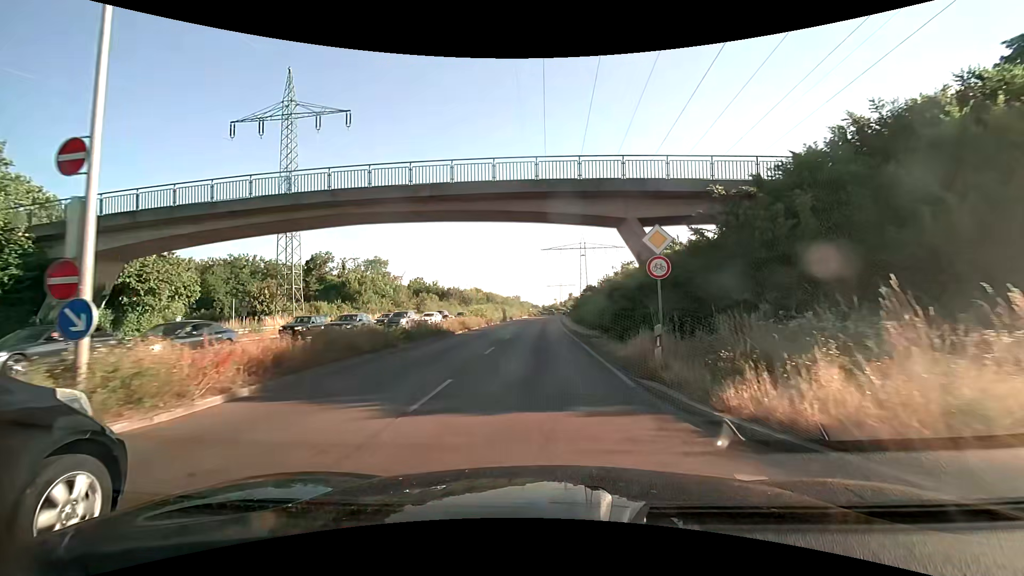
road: trunk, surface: asphalt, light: Day
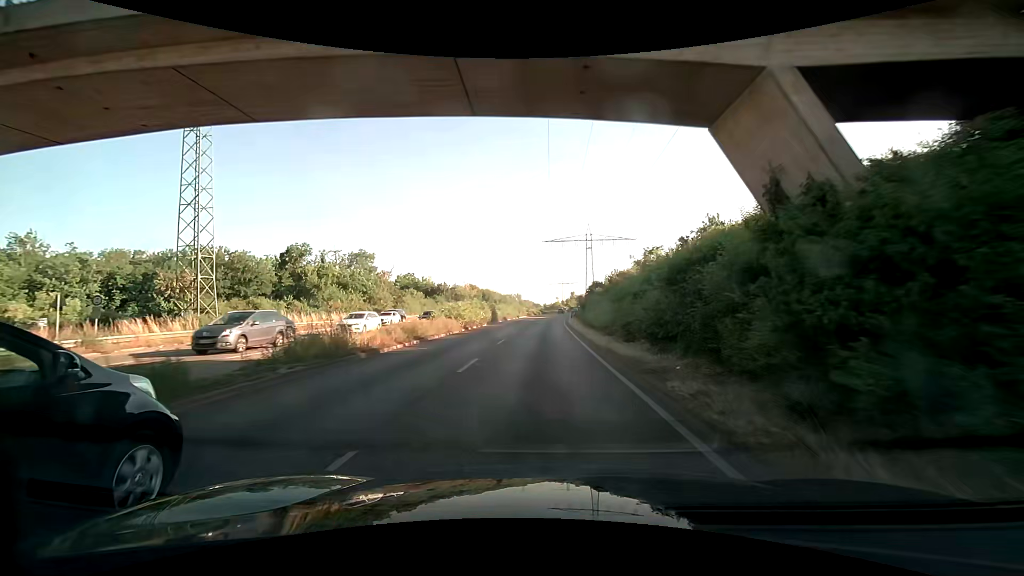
(-0.1, +14.3) m; -1°
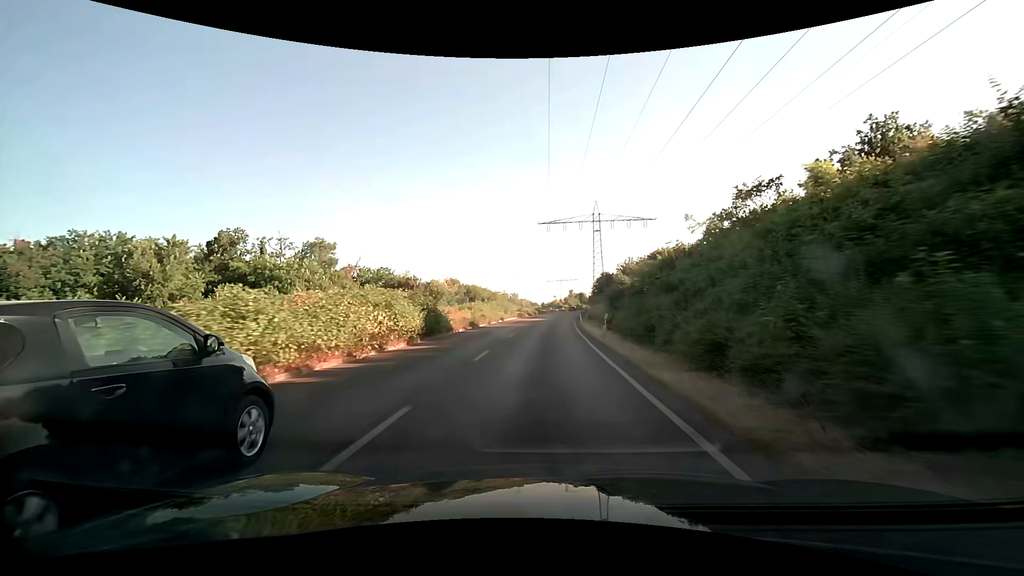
(0.0, +25.0) m; +1°
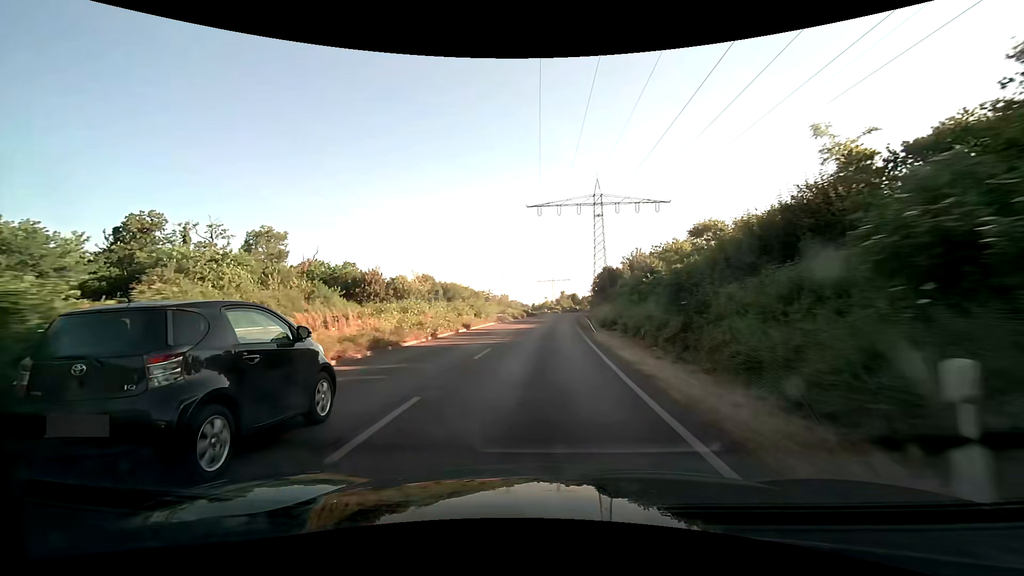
(+0.1, +18.4) m; +1°
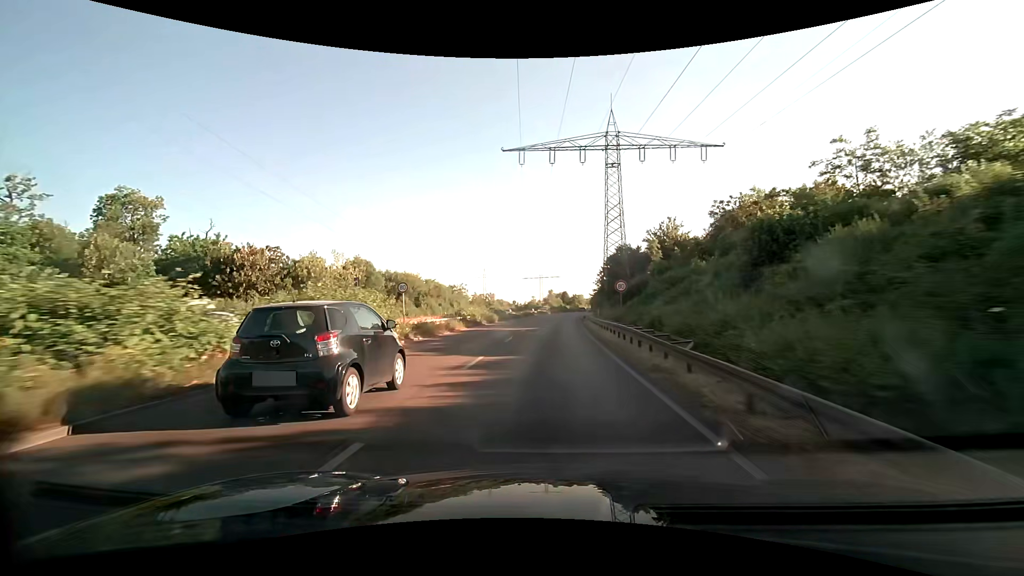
(+0.4, +29.6) m; +2°
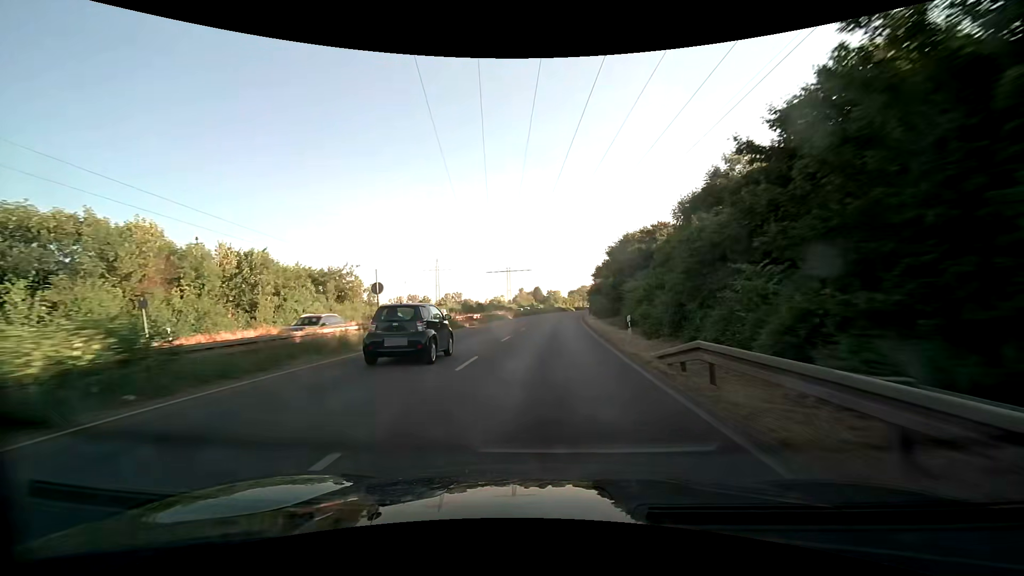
(+1.6, +54.6) m; +3°
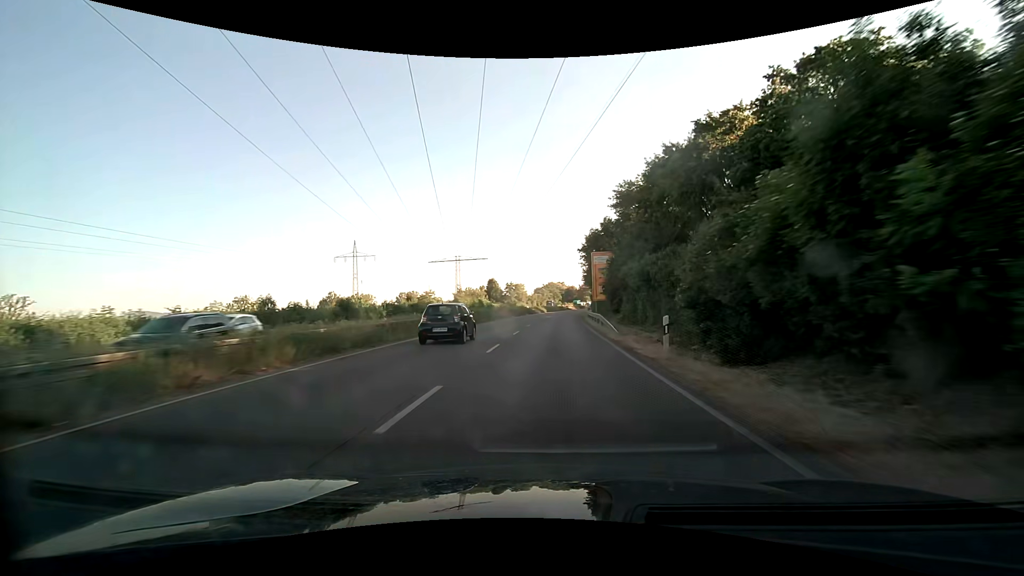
(+2.0, +59.4) m; +4°
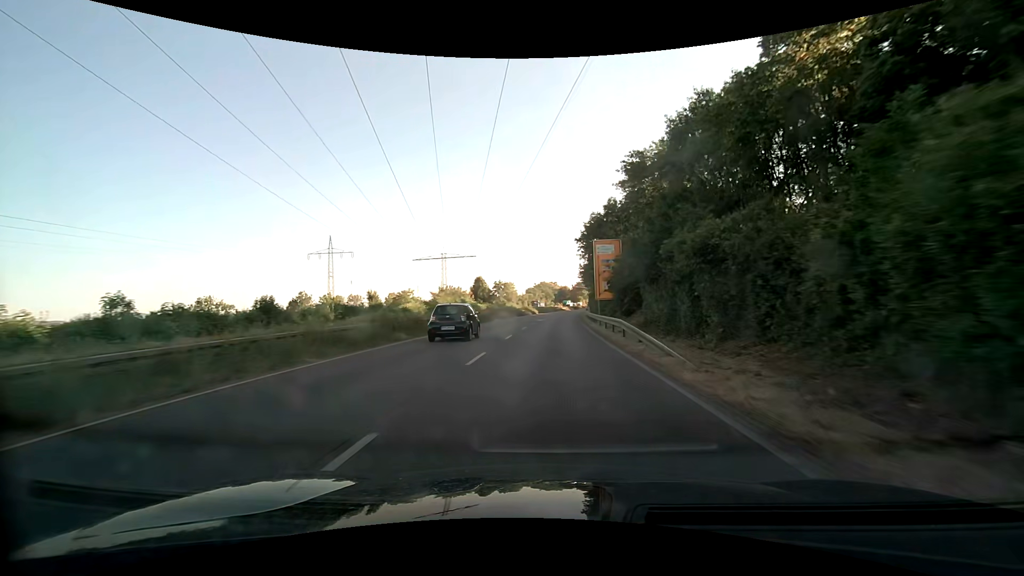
(+0.1, +12.1) m; +1°
